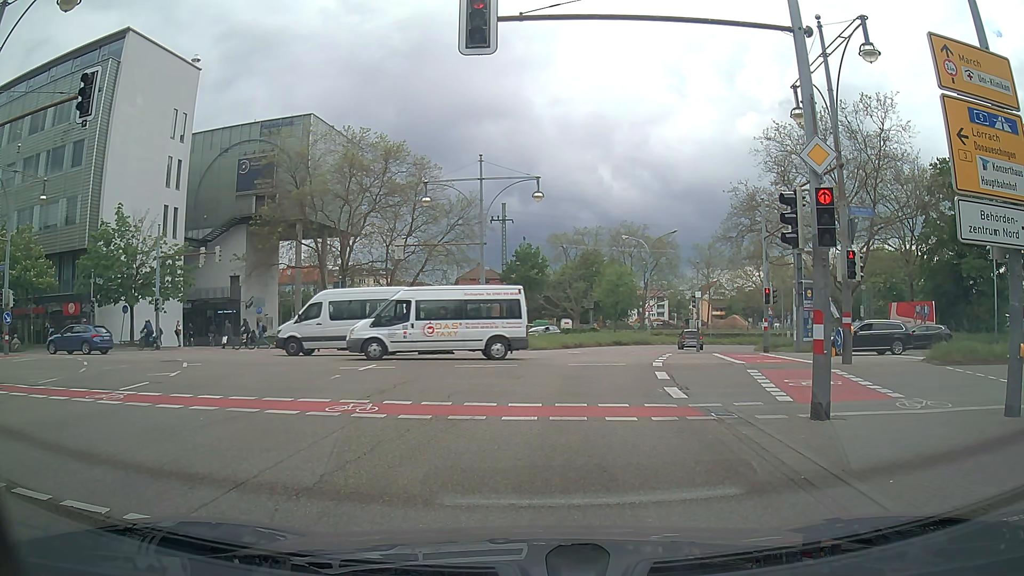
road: primary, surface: asphalt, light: Day
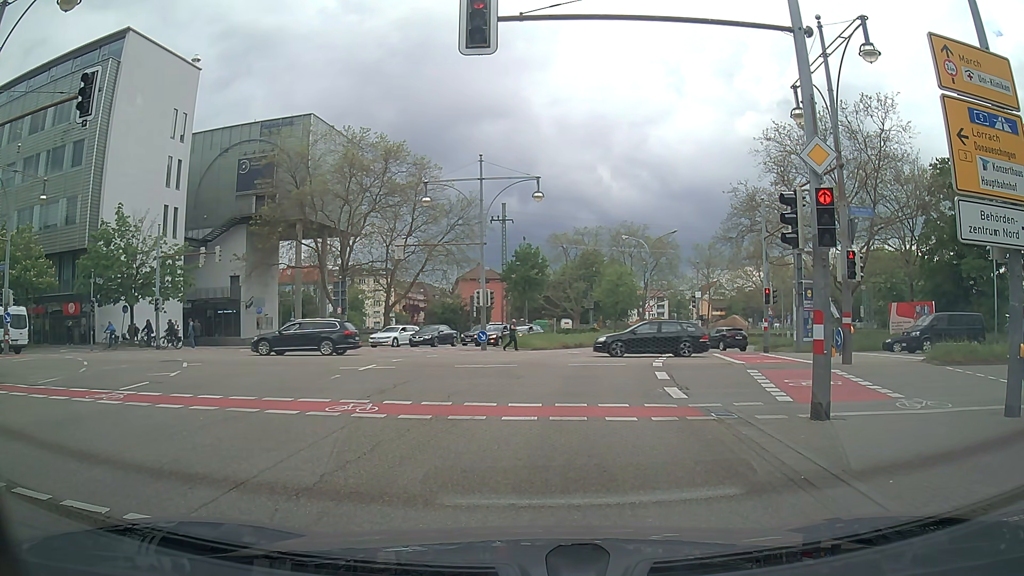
(0.0, 0.0) m; 0°
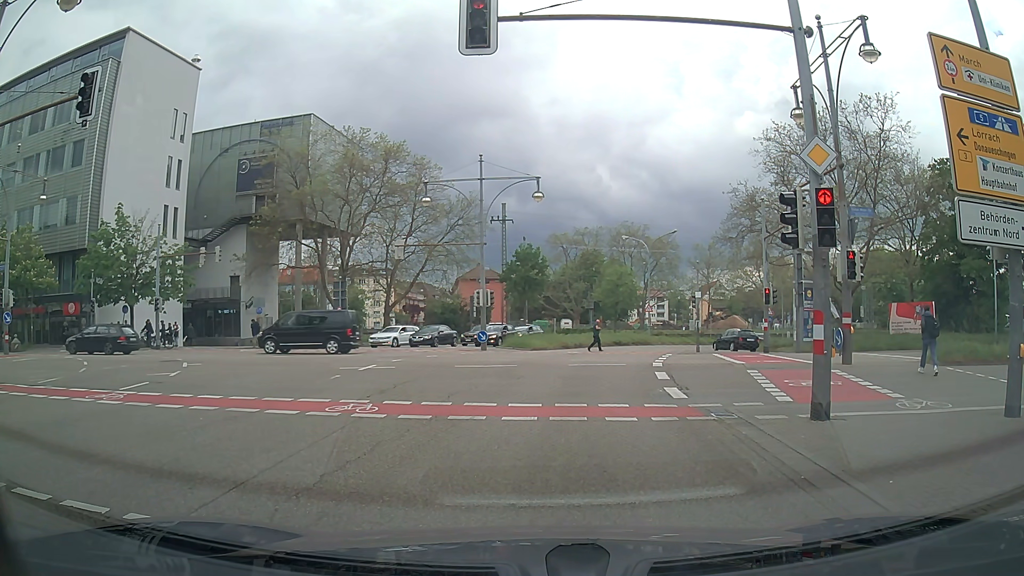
(0.0, 0.0) m; 0°
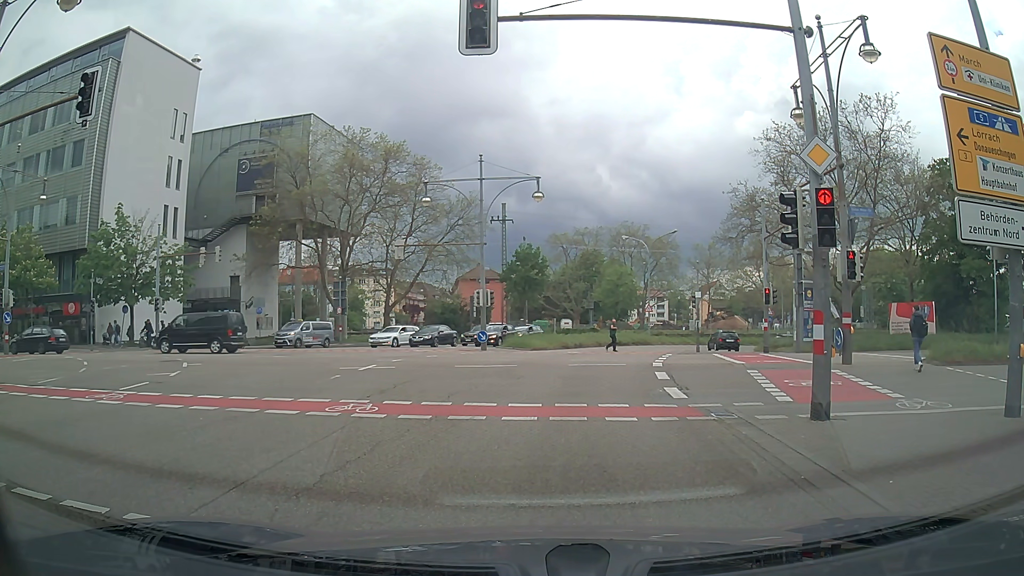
(0.0, 0.0) m; 0°
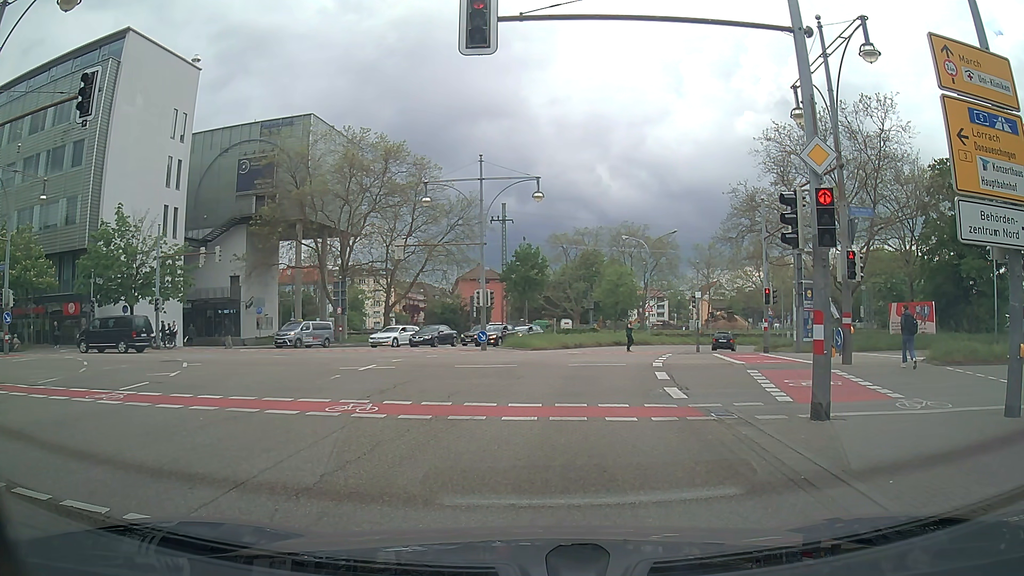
(0.0, 0.0) m; 0°
(+1, +10) (+2, +20) (+4, +30) (+7, +39) (+11, +48) (+17, +56) (+25, +62) (+35, +64) (+45, +64) (+55, +63) m
